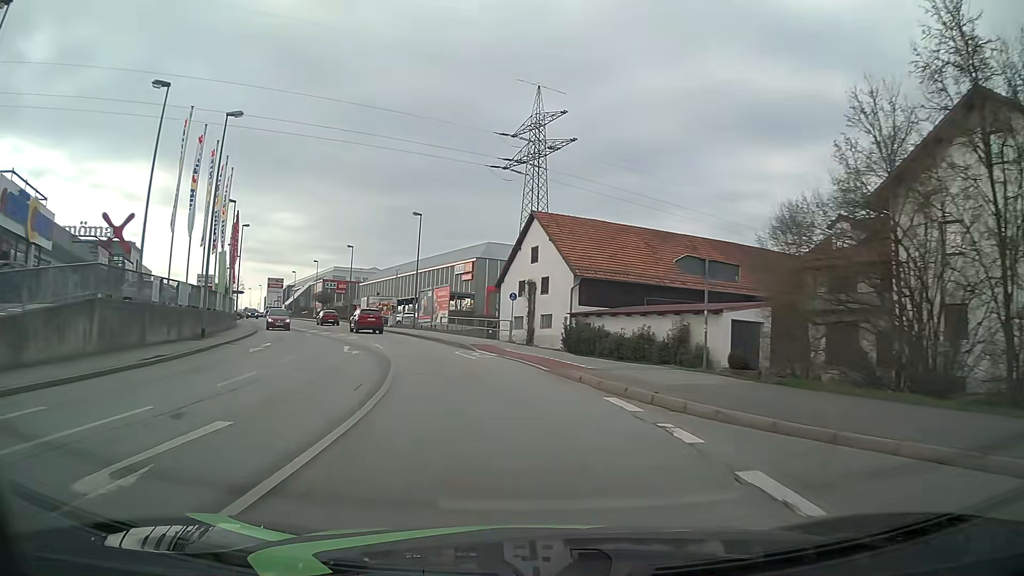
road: tertiary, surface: asphalt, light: Day
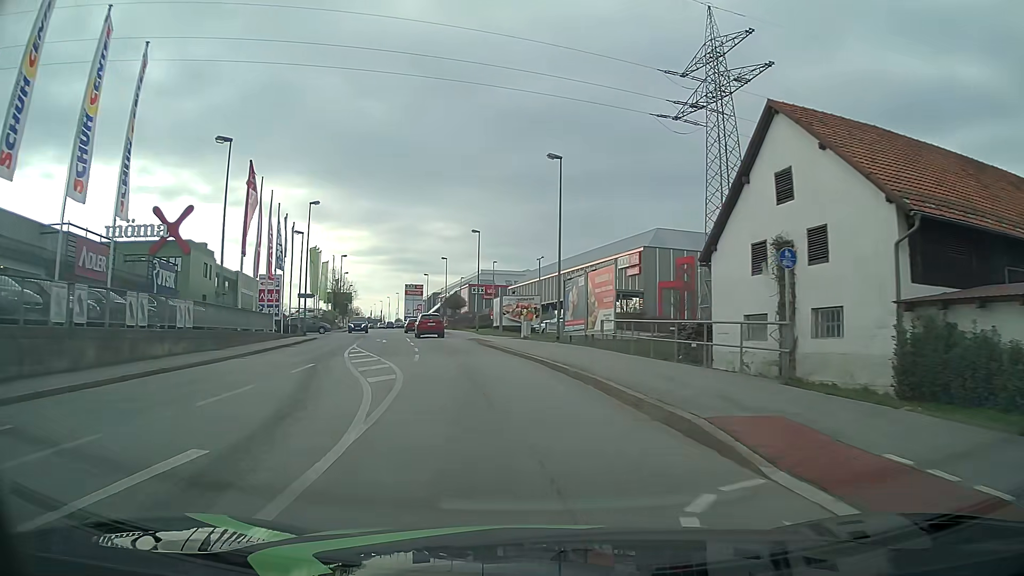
(-2.7, +22.1) m; -14°
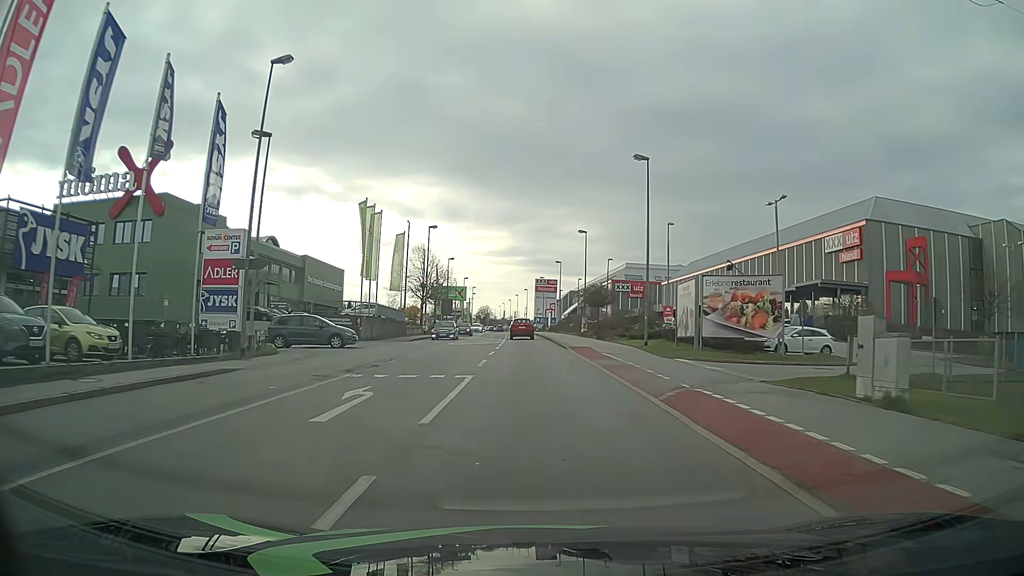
(-3.6, +29.9) m; -11°
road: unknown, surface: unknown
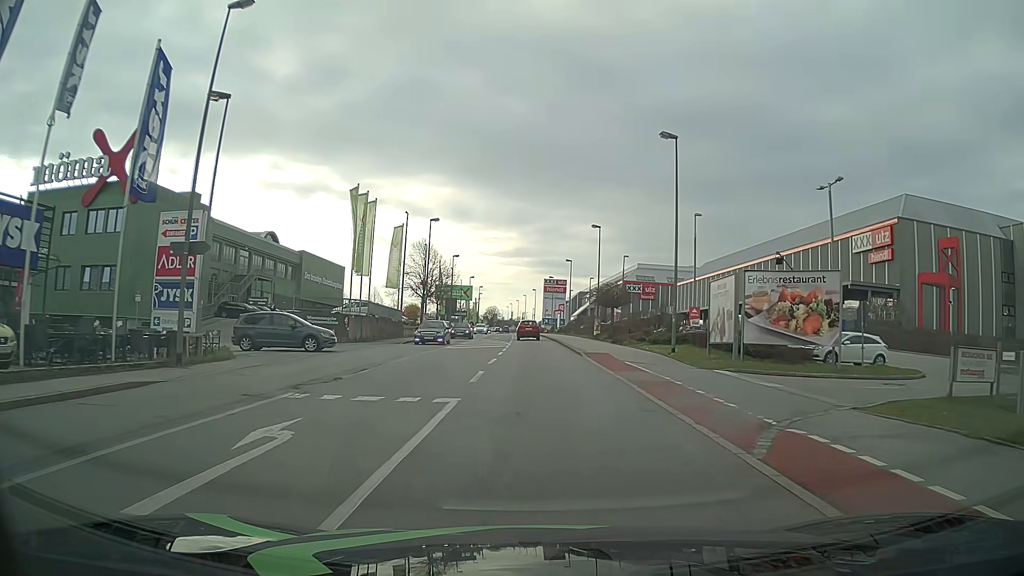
(-0.1, +4.6) m; -2°
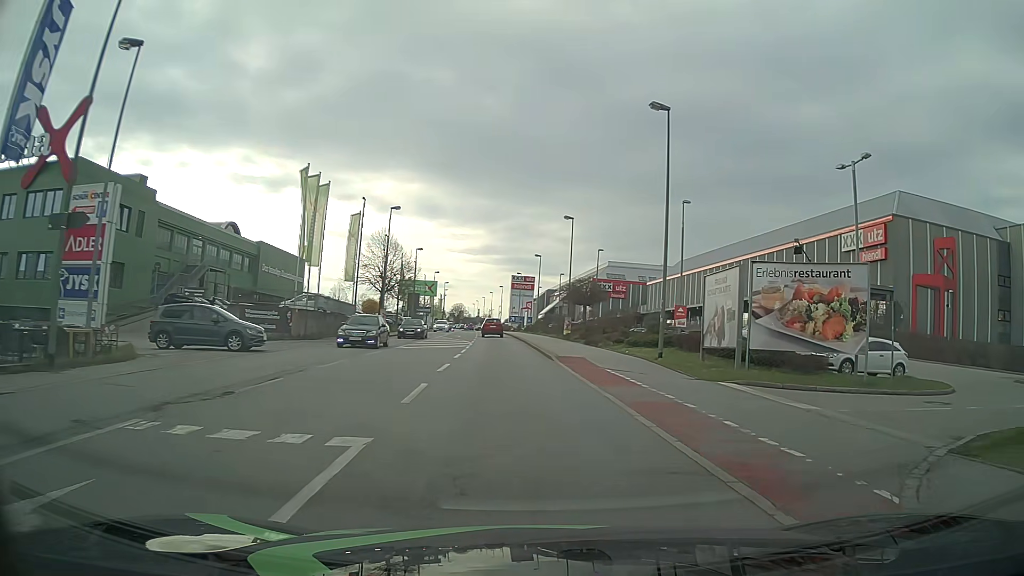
(+0.1, +4.1) m; +3°
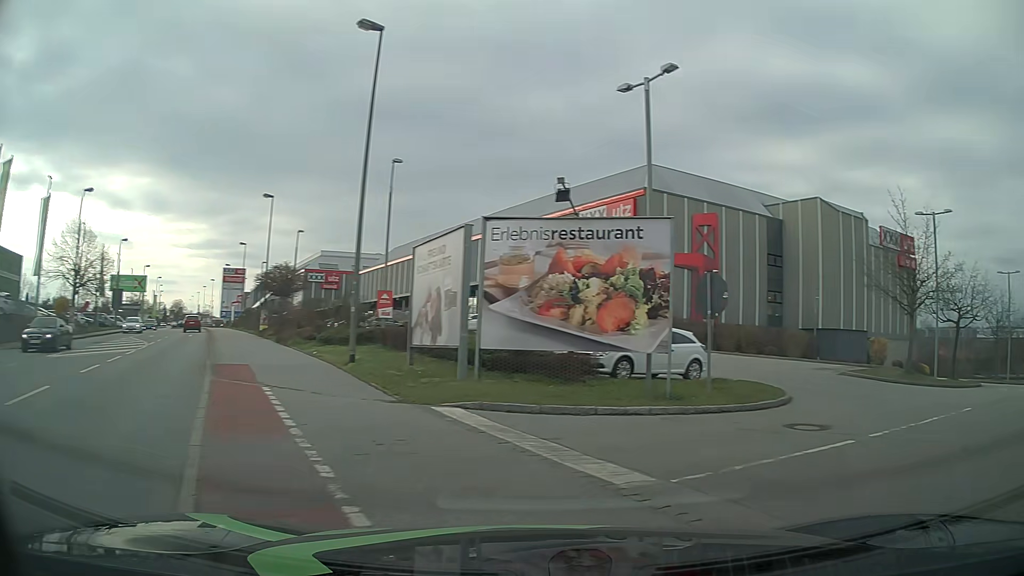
(+1.3, +6.6) m; +25°
